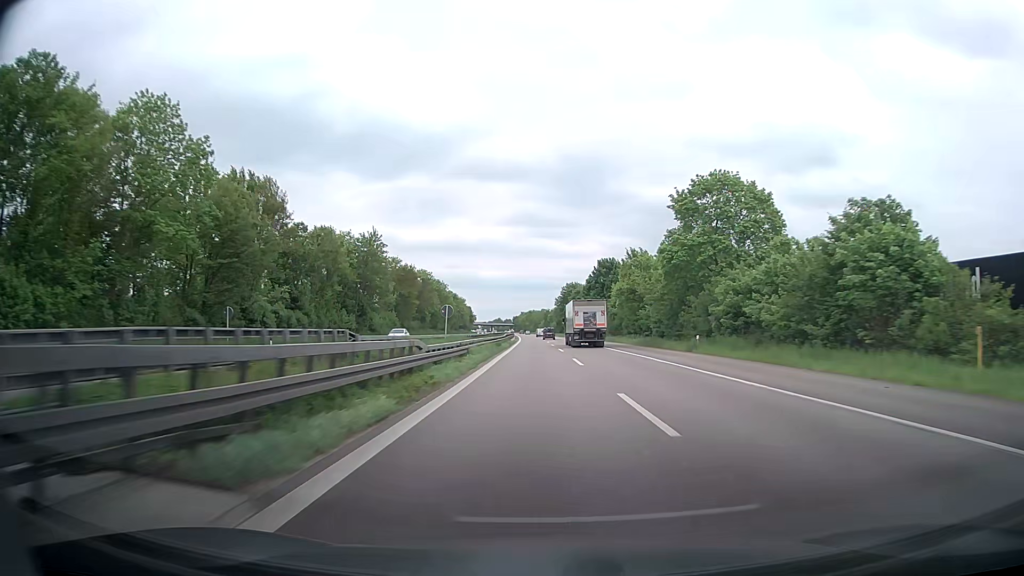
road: trunk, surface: asphalt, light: Day
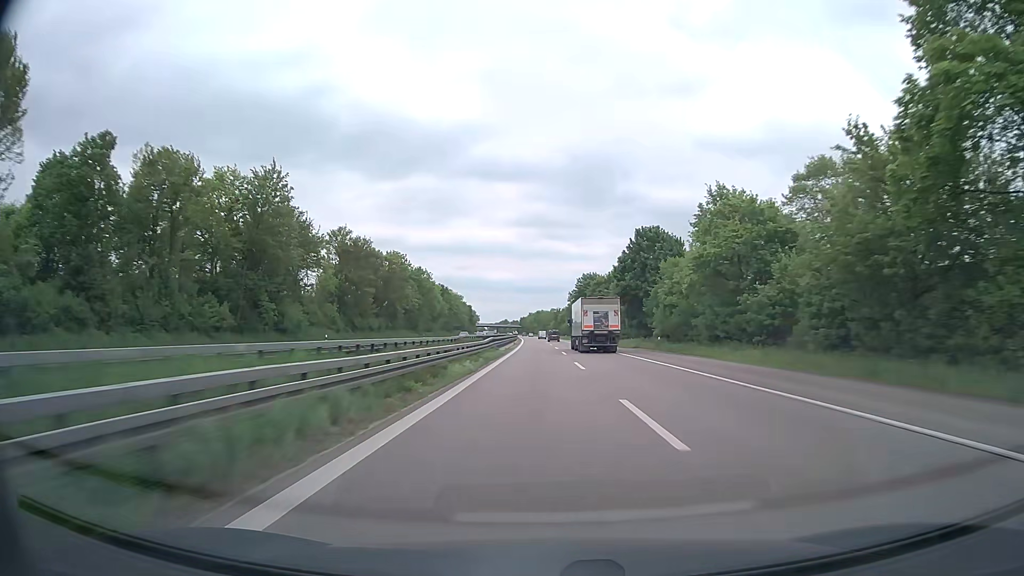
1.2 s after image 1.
(-0.3, +36.9) m; -1°
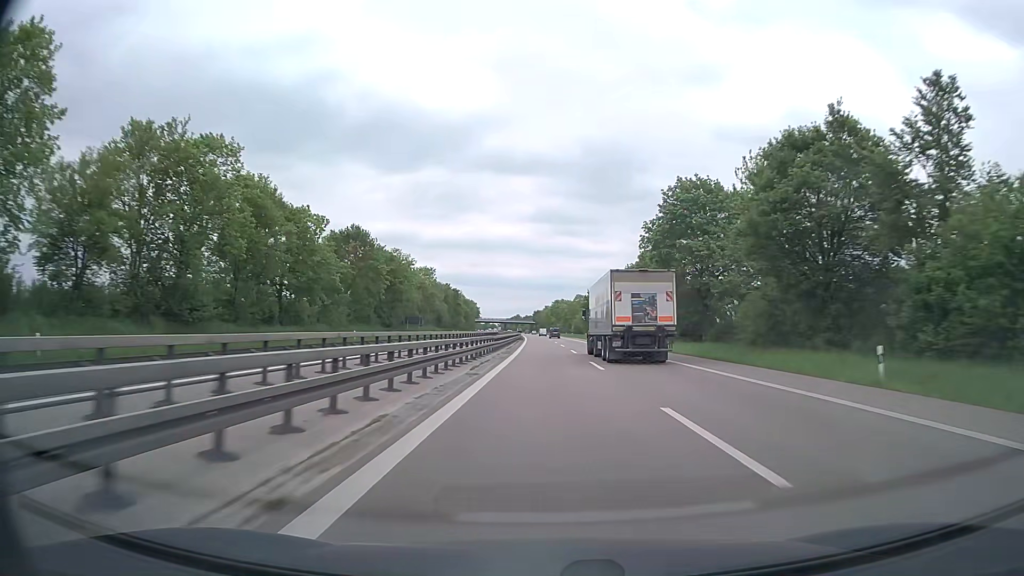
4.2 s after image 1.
(-1.3, +92.1) m; -1°
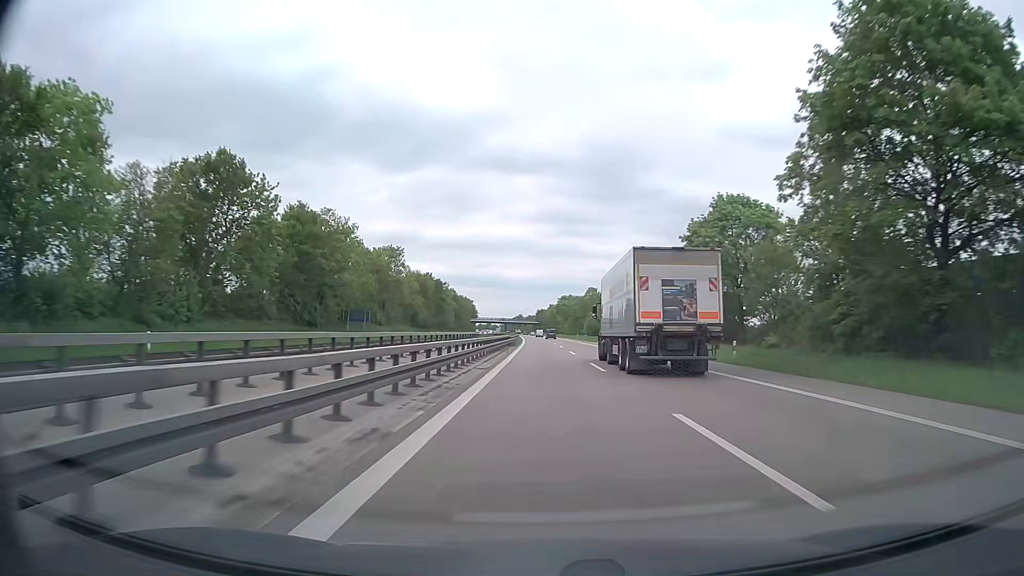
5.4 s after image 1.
(-0.1, +36.8) m; 0°
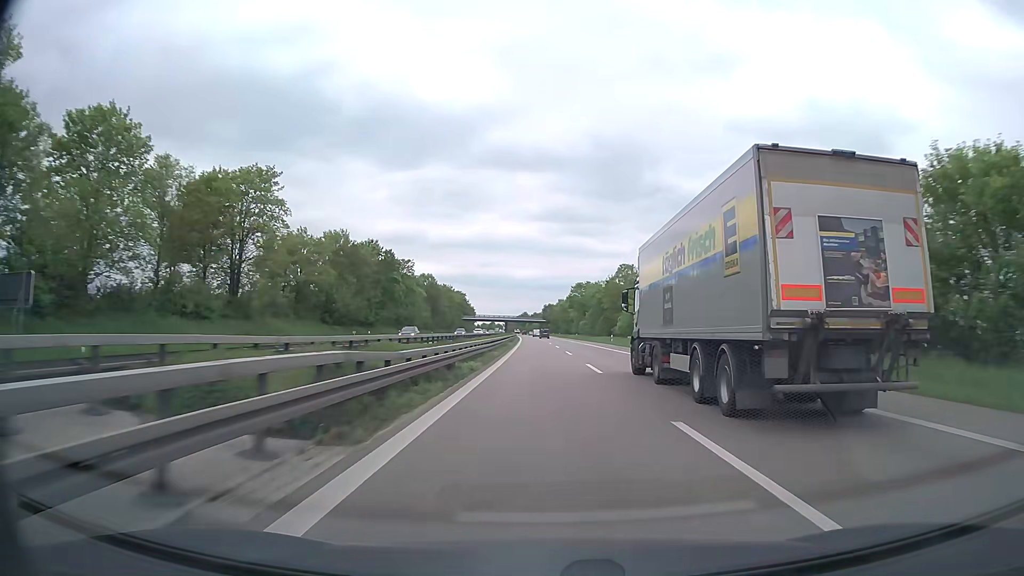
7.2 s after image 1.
(-0.2, +55.0) m; -1°
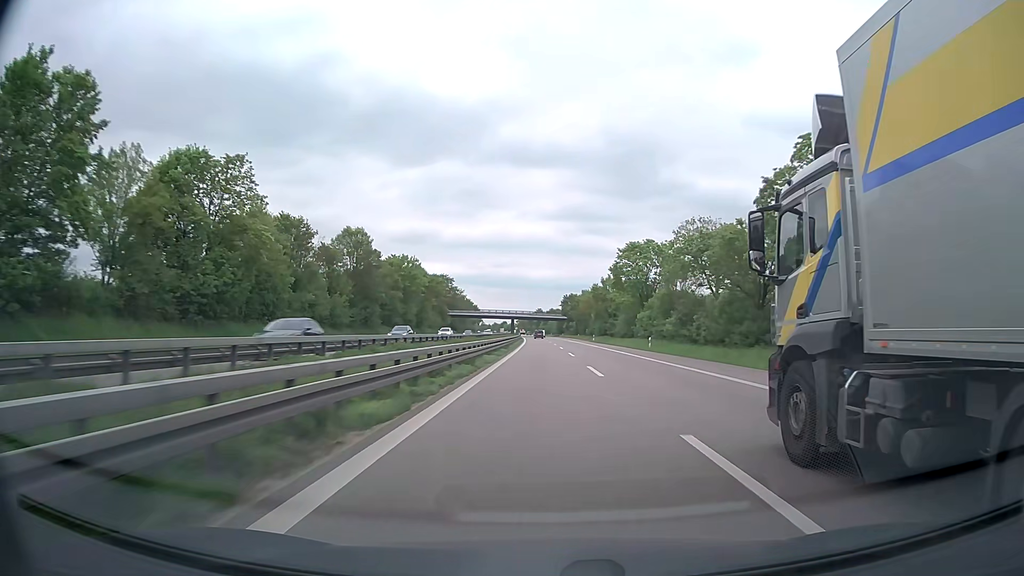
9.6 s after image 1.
(-0.9, +73.2) m; -1°
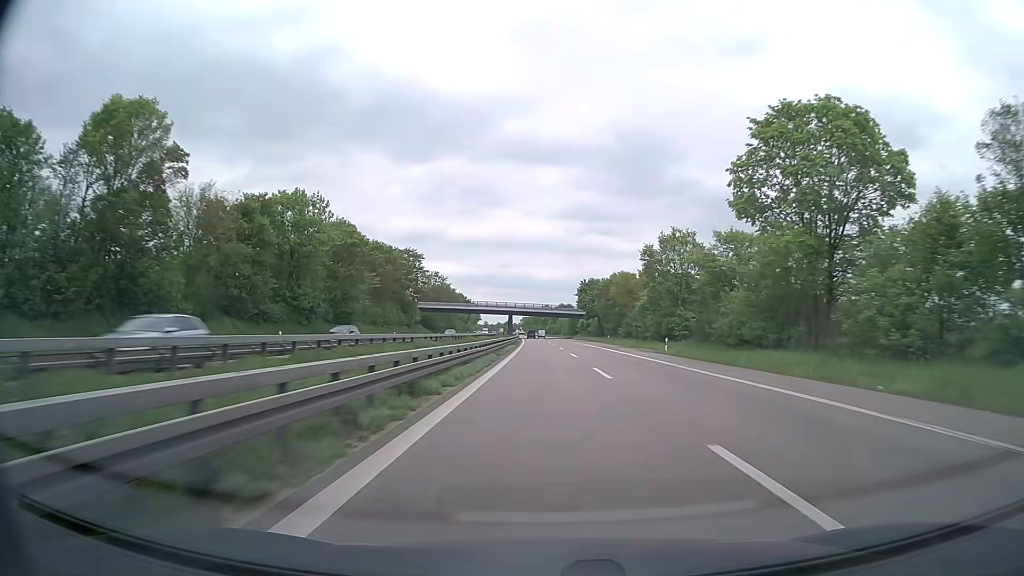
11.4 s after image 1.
(-0.4, +54.7) m; -1°
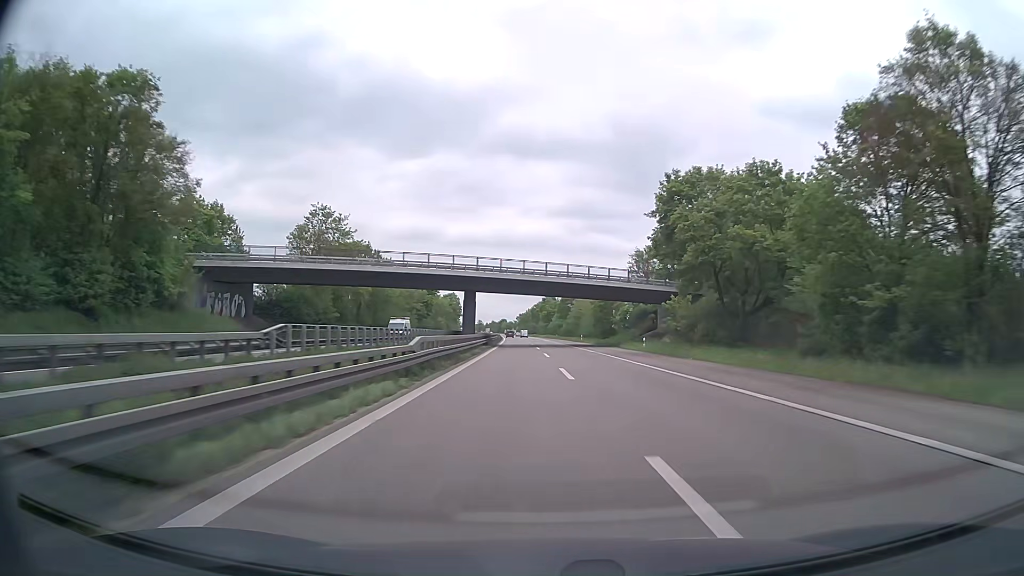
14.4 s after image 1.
(-0.3, +90.8) m; 0°
(0, +10) (0, +20) (0, +30) (0, +40) (0, +50) (0, +60) (0, +70) (0, +80) (0, +90) (0, +100) m
